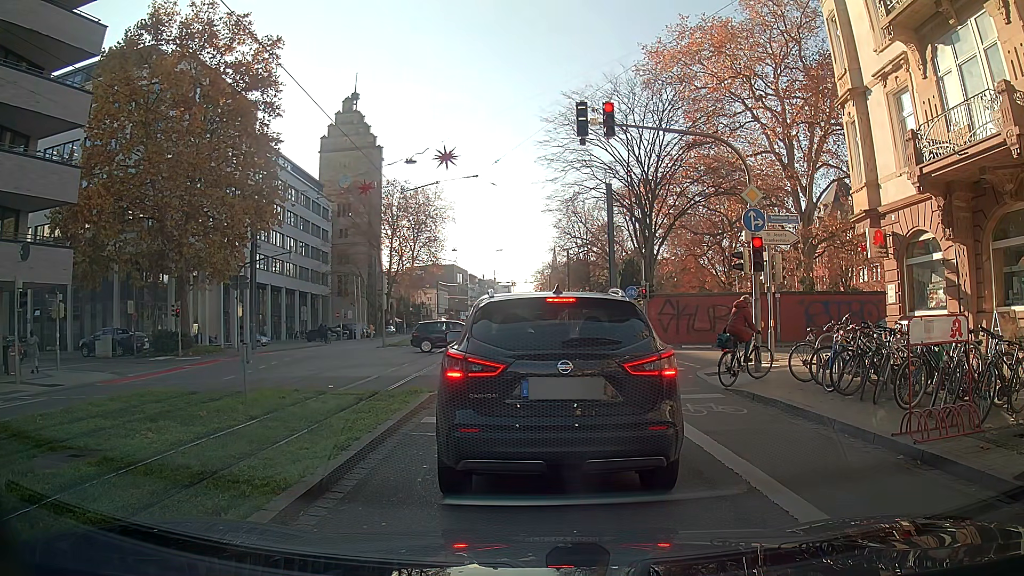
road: primary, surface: asphalt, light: Day
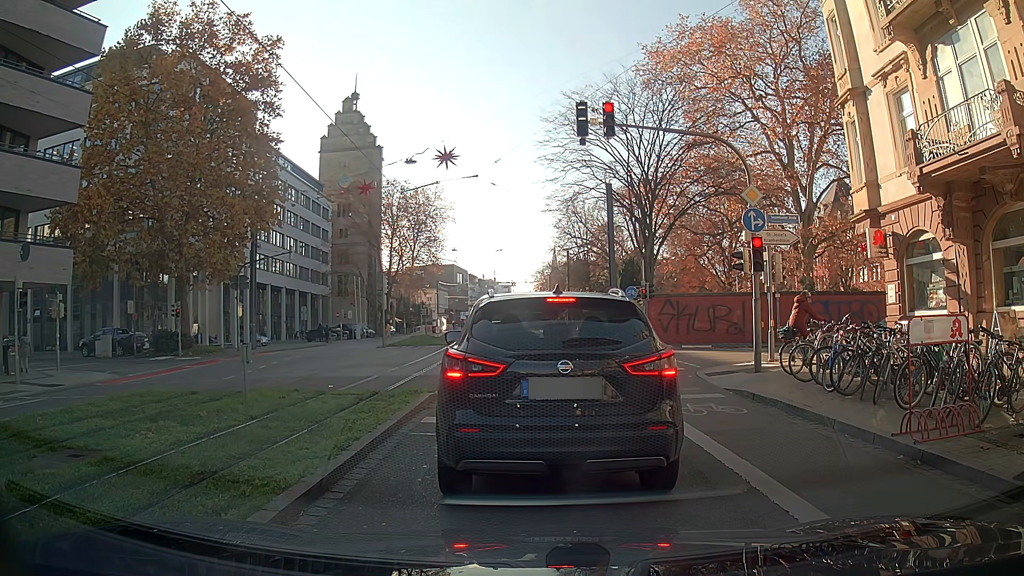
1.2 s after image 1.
(0.0, 0.0) m; 0°
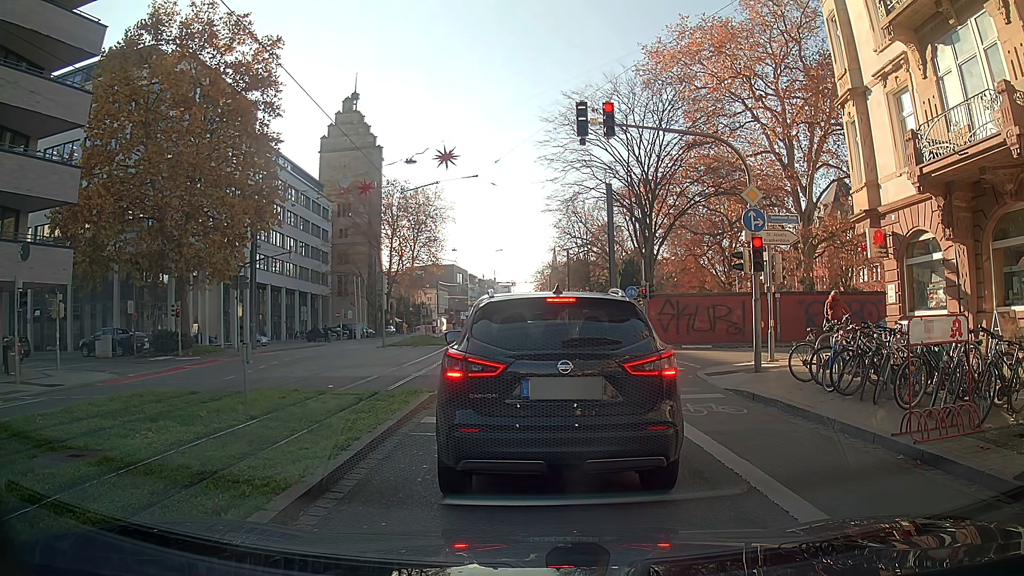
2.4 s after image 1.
(0.0, 0.0) m; 0°
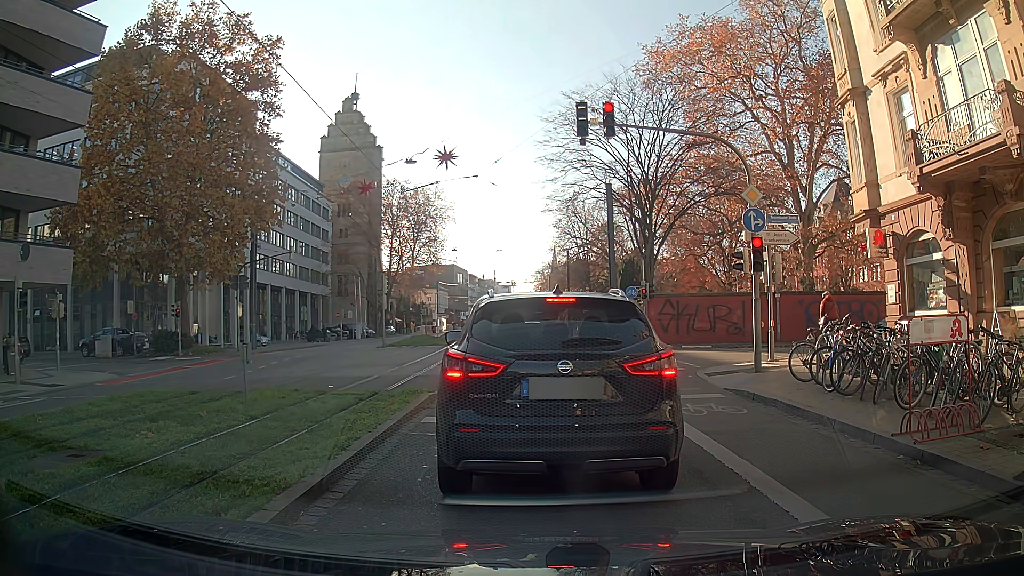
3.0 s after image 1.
(0.0, 0.0) m; 0°
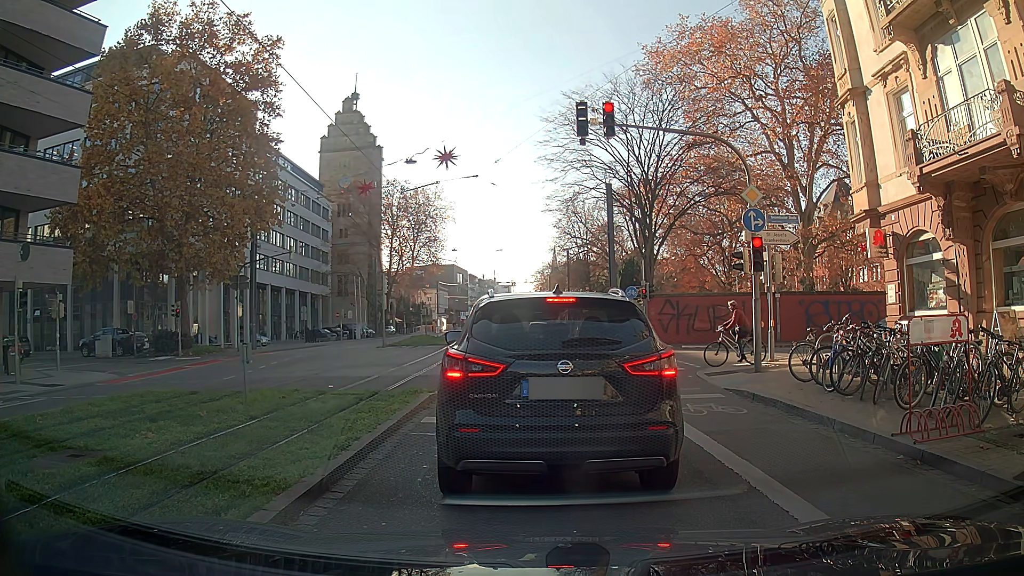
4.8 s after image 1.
(0.0, 0.0) m; 0°
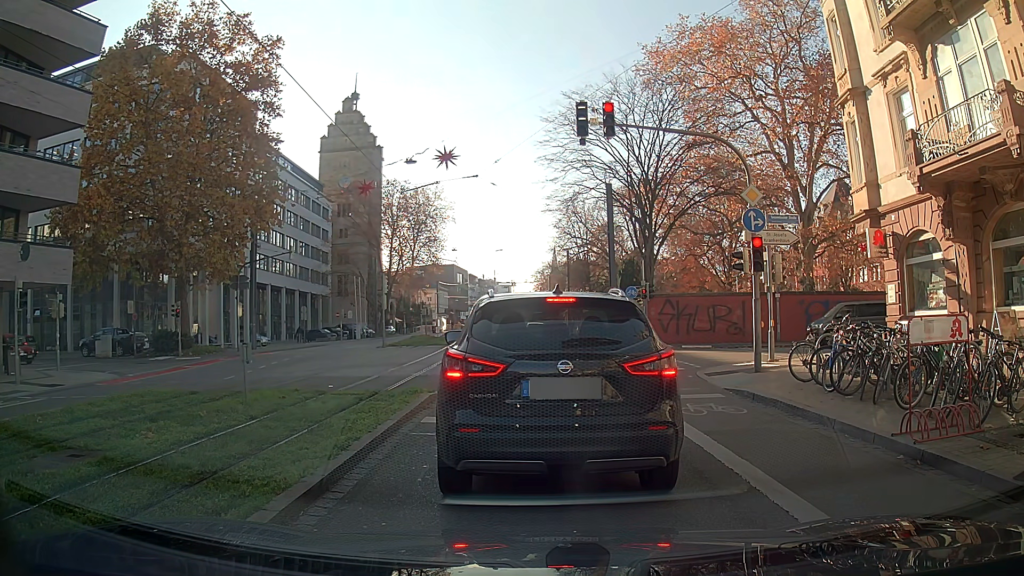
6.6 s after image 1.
(0.0, 0.0) m; 0°
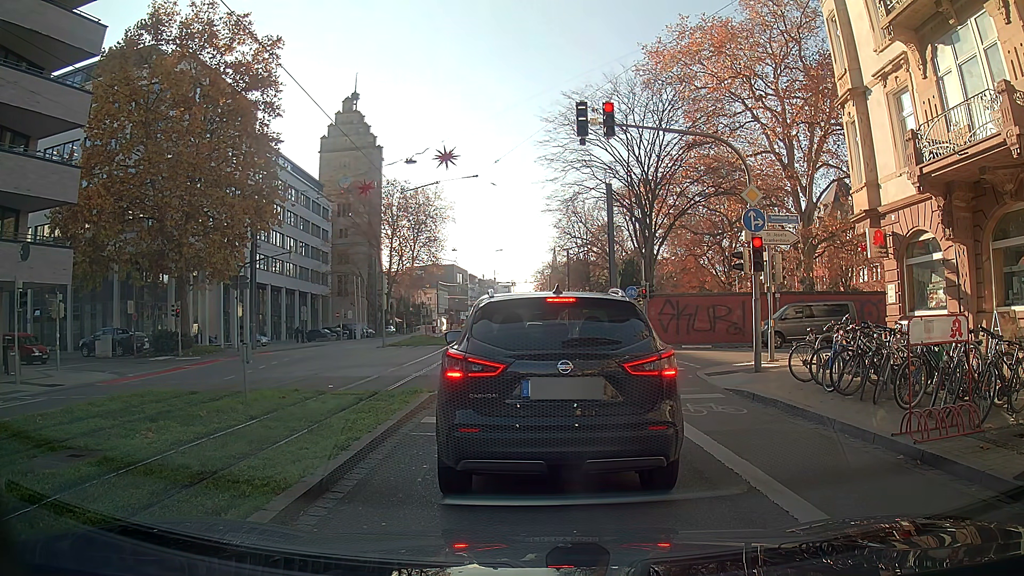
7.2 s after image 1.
(0.0, 0.0) m; 0°
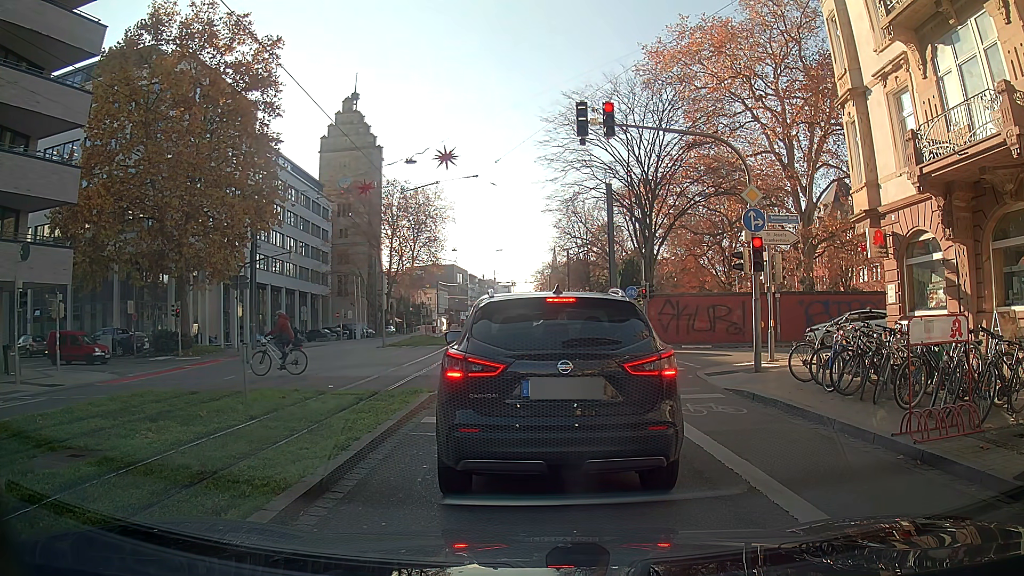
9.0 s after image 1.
(0.0, 0.0) m; 0°
(0, +10) (0, +20) (-1, +30) (-1, +40) (-1, +50) (-1, +60) (-2, +70) (-2, +80) (-3, +90) (-3, +100) m
